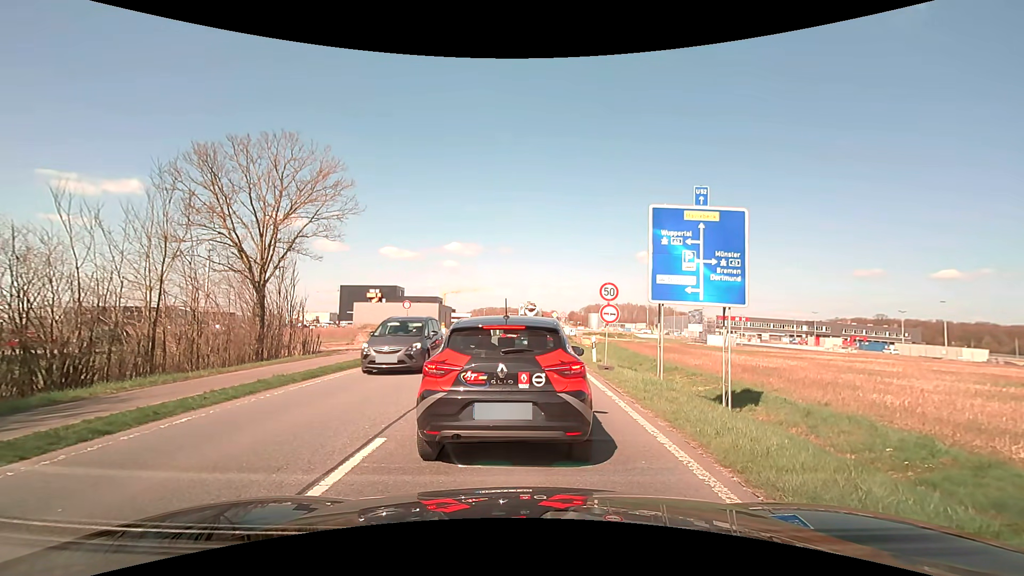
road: primary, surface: asphalt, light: Day
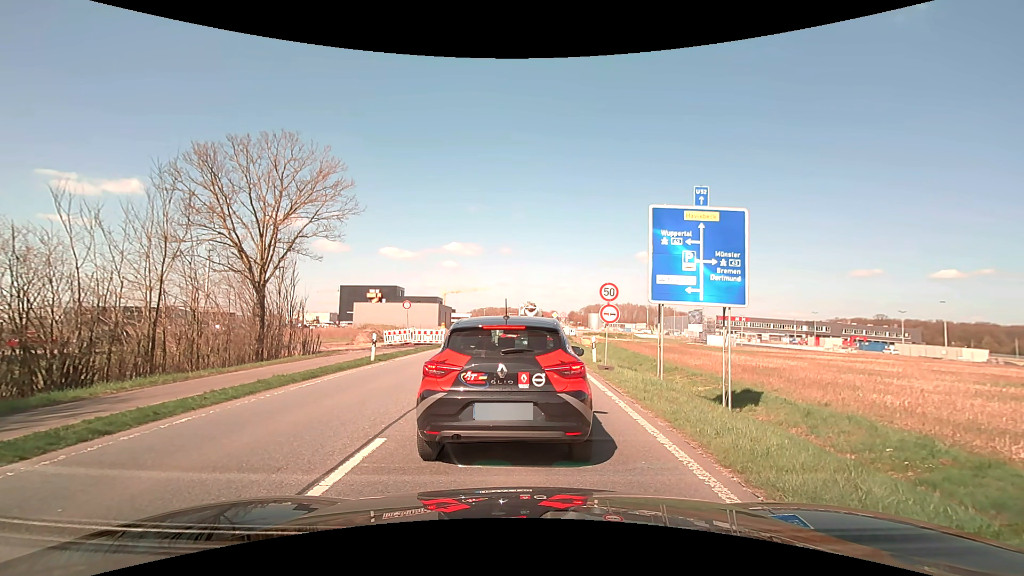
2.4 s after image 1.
(0.0, +0.1) m; 0°
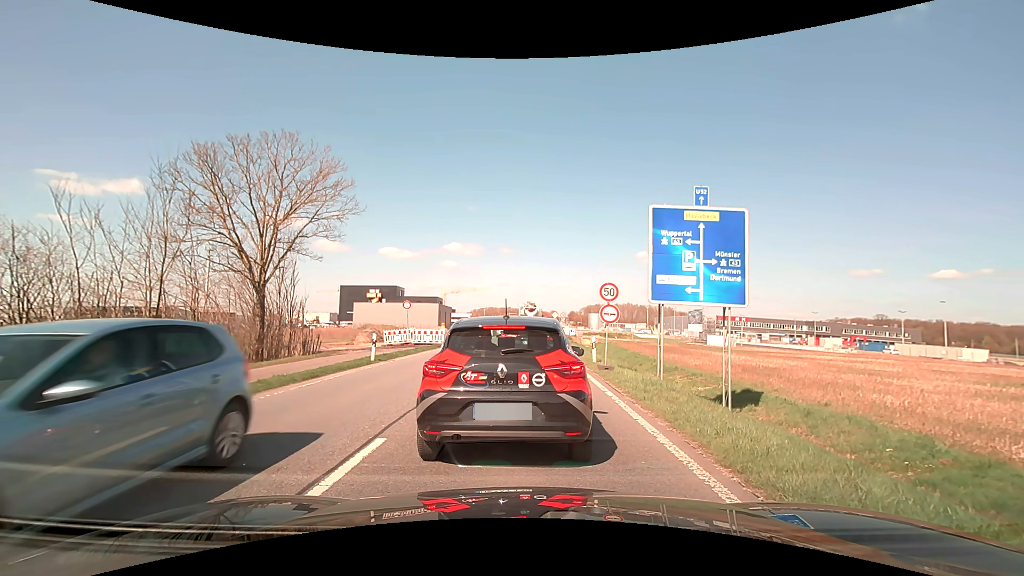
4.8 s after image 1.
(0.0, 0.0) m; 0°
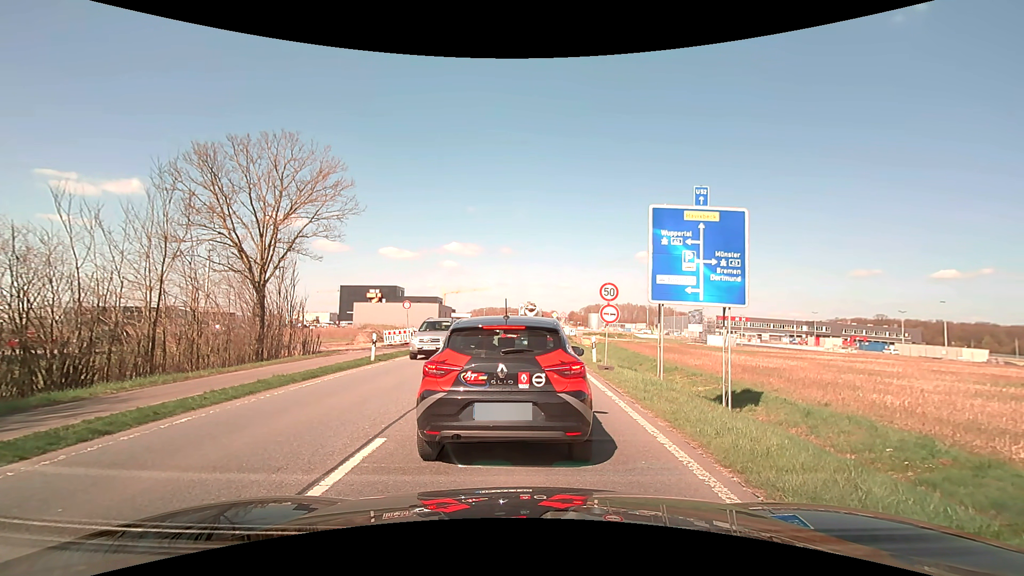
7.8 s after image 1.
(0.0, 0.0) m; 0°
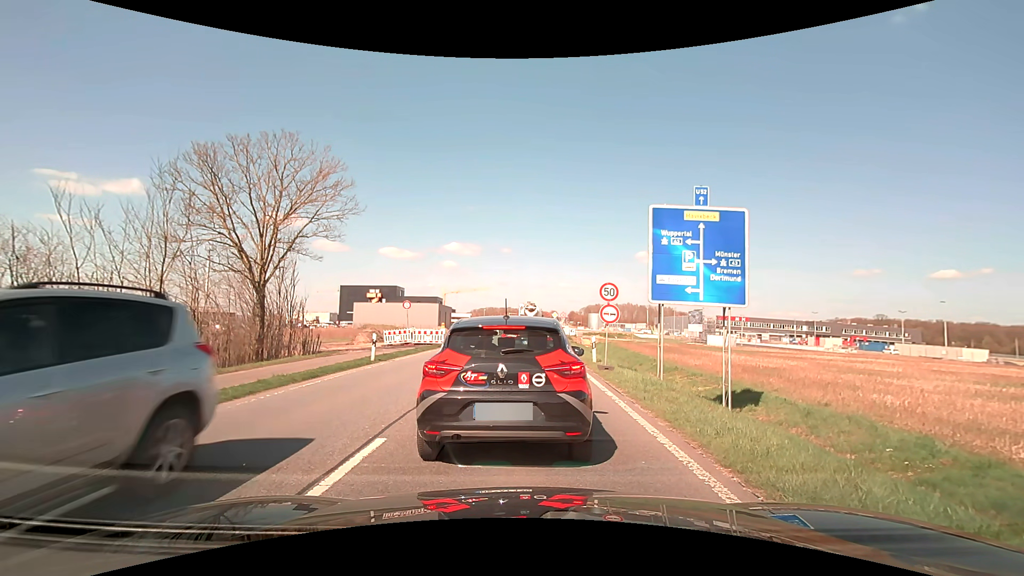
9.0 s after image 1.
(0.0, 0.0) m; 0°
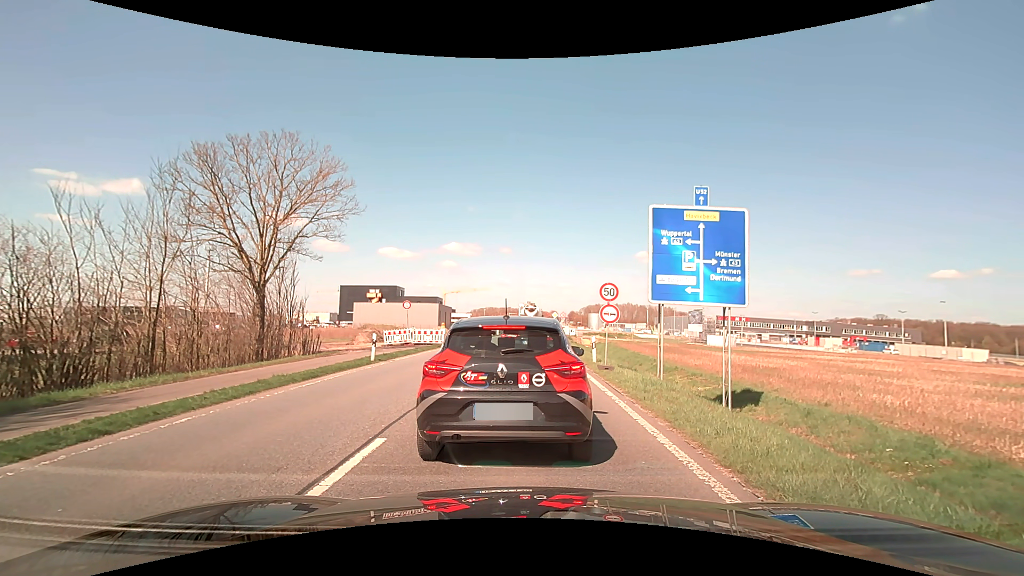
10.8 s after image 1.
(0.0, 0.0) m; 0°
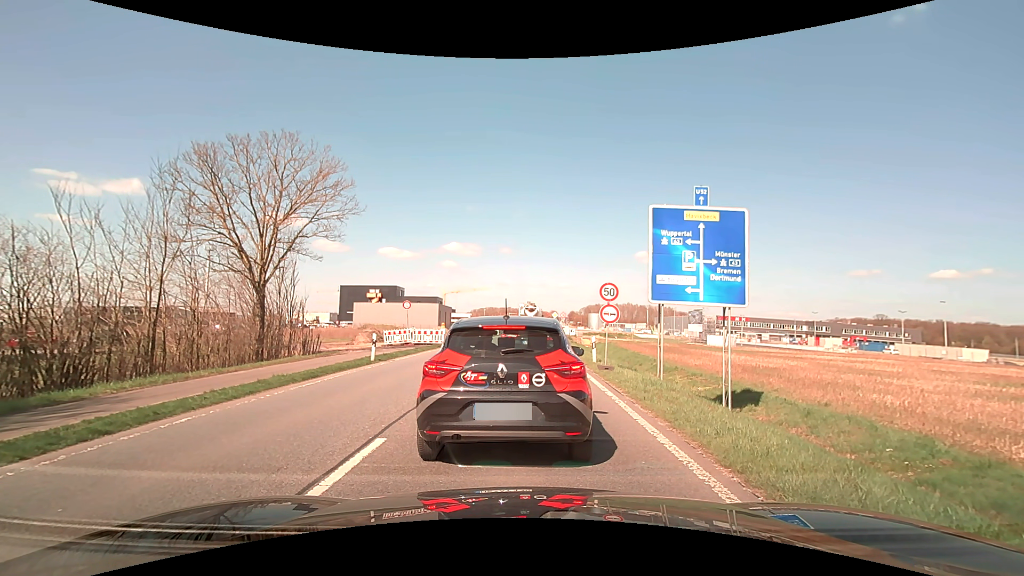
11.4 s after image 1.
(0.0, 0.0) m; 0°
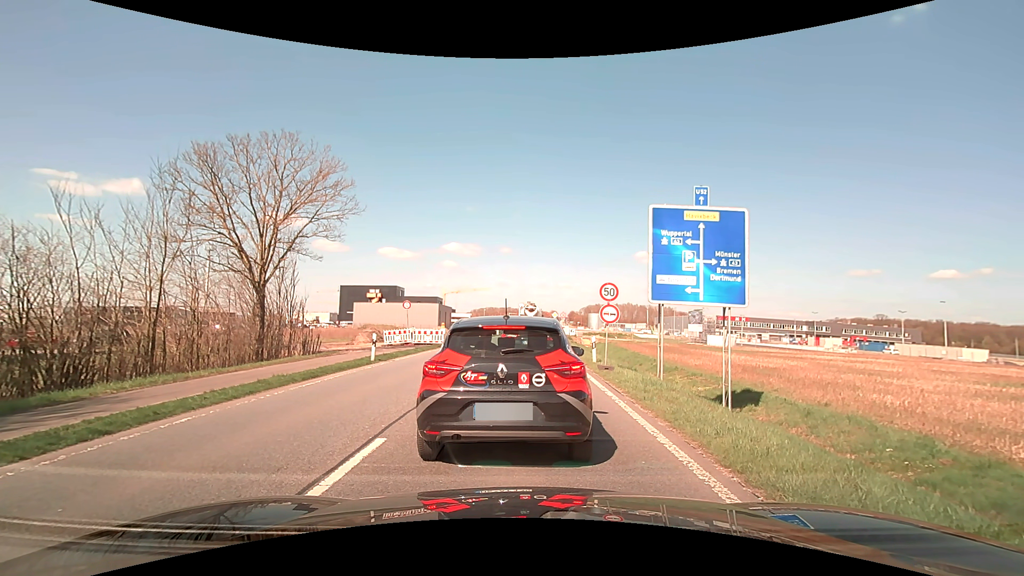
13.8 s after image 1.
(0.0, 0.0) m; 0°
(0, +10) (0, +20) (0, +30) (+1, +40) (+1, +50) (+2, +60) (+2, +70) (+2, +80) (+3, +90) (+3, +100) m
